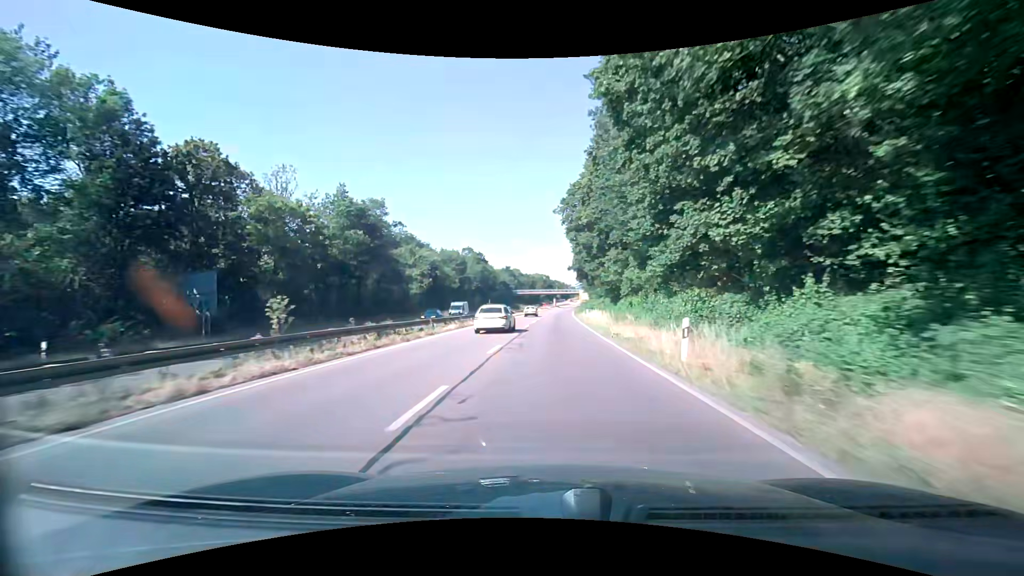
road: trunk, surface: asphalt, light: Day
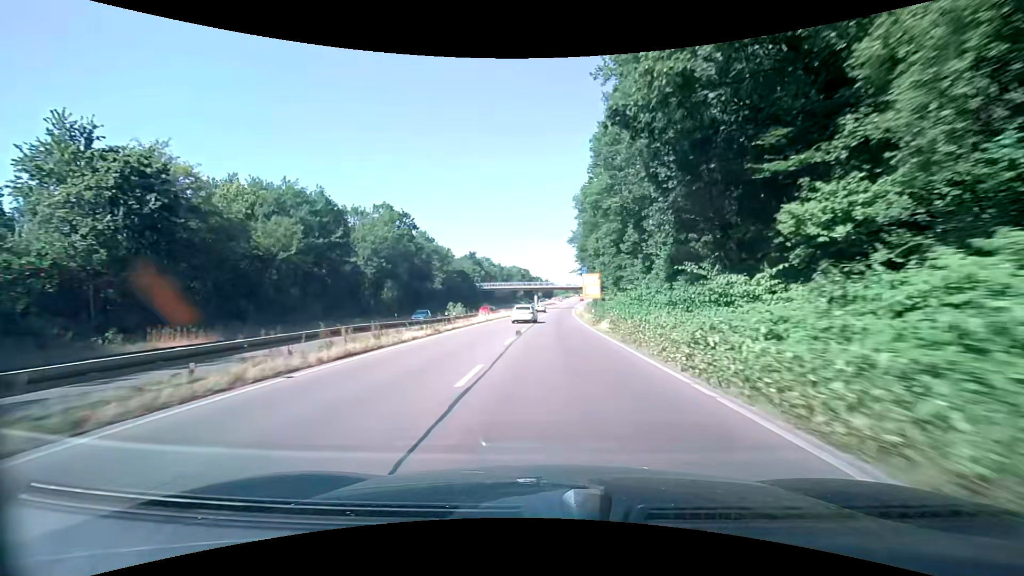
(+1.1, +59.6) m; +2°
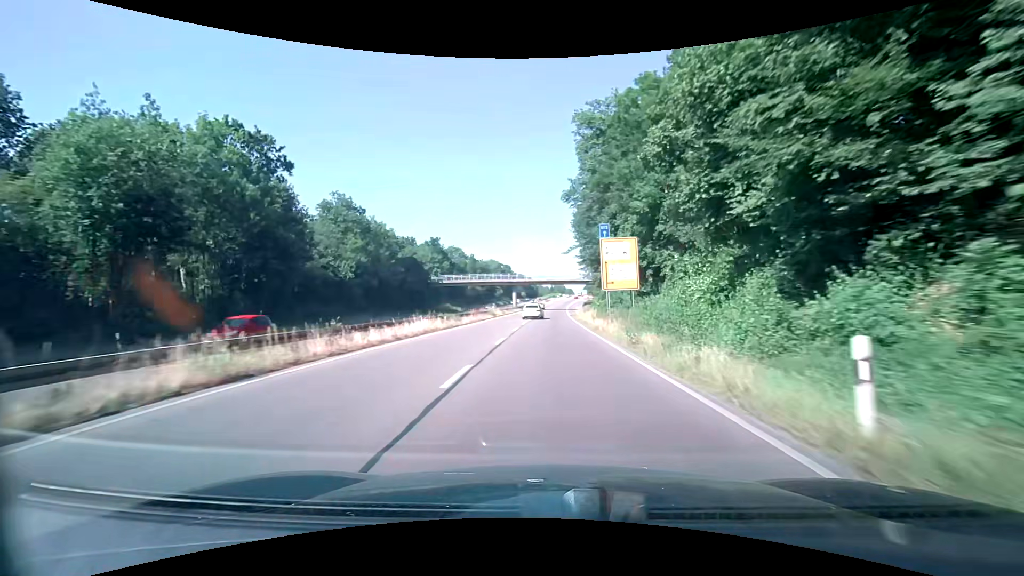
(+0.8, +35.9) m; +2°
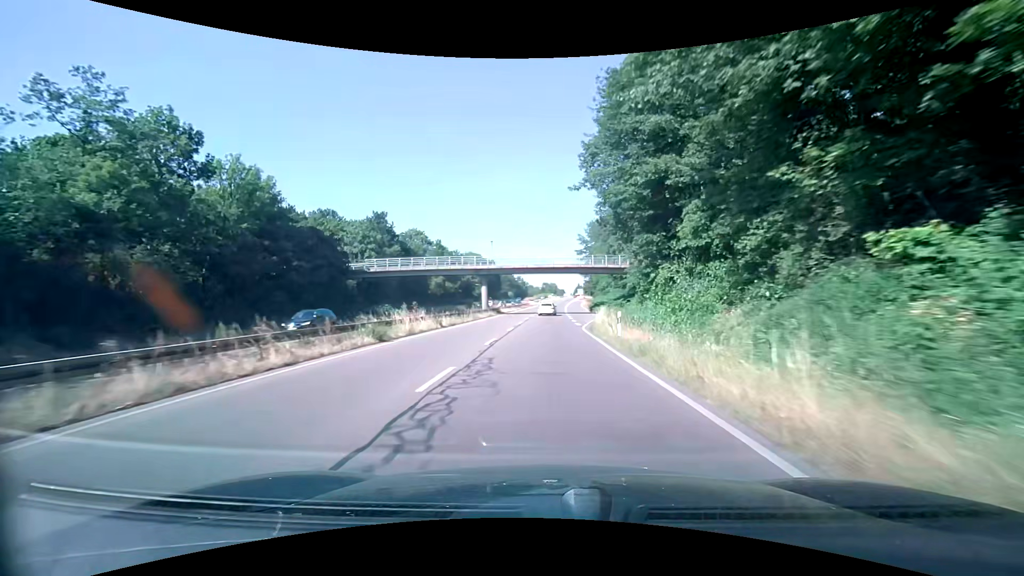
(+0.3, +36.1) m; +1°
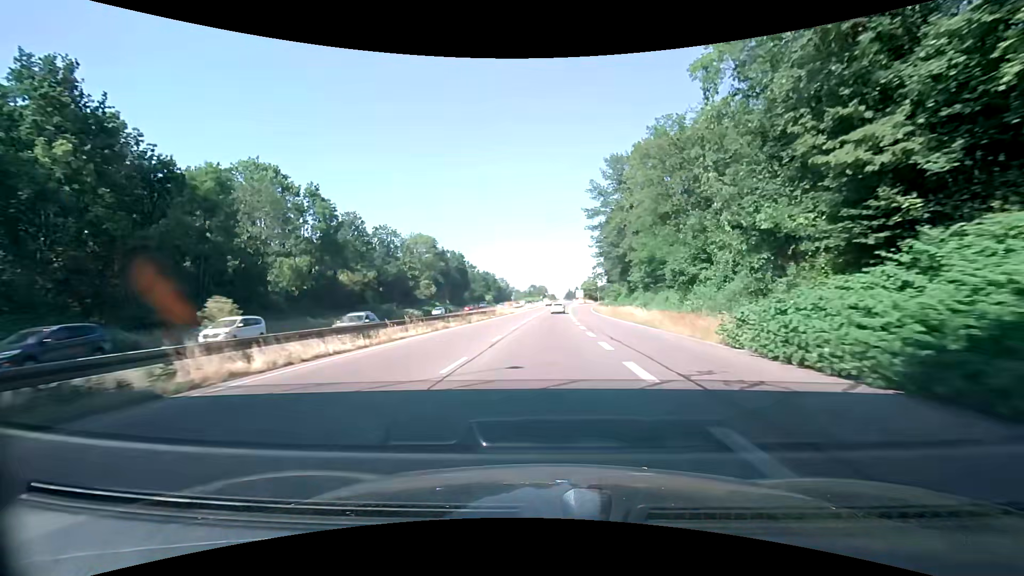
(+1.1, +60.1) m; +1°
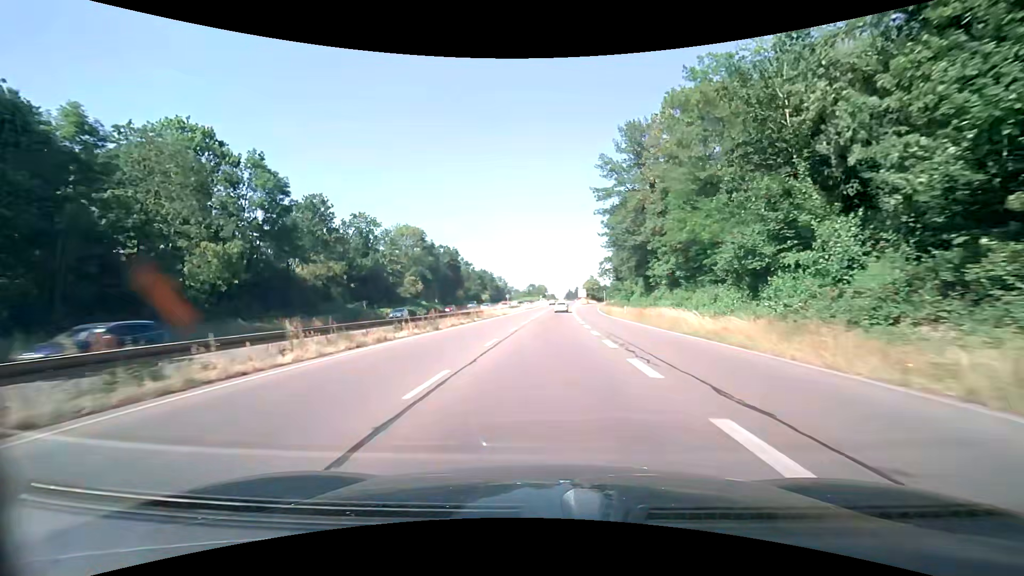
(+0.2, +12.0) m; +1°
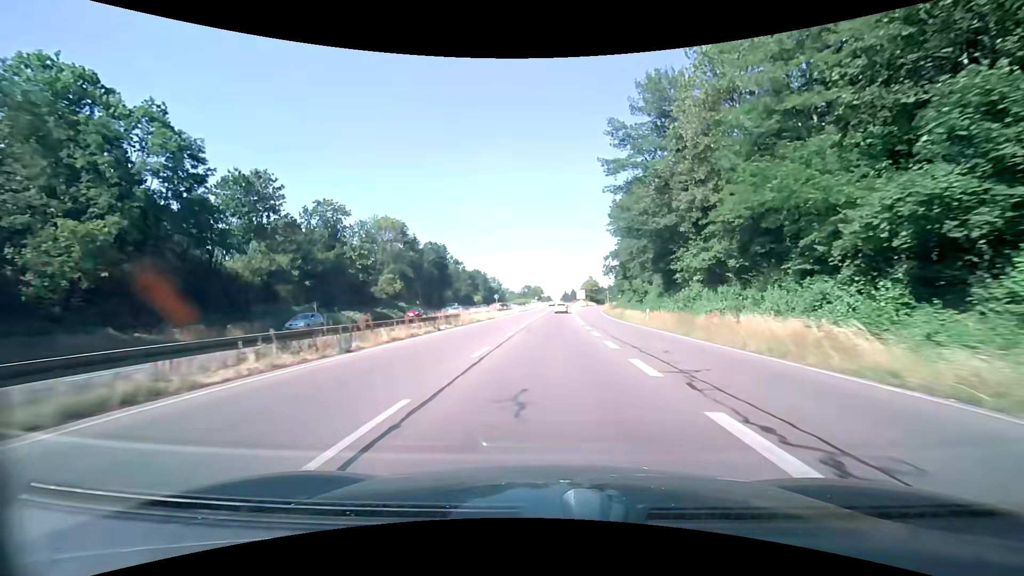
(-0.1, +11.9) m; 0°
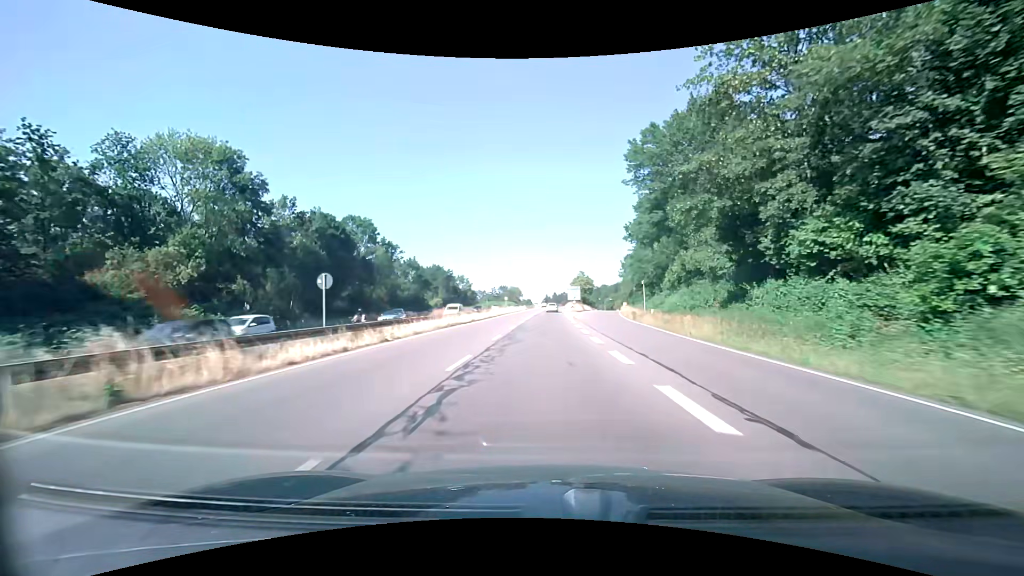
(+1.1, +47.3) m; +3°
(0, +10) (0, +20) (0, +30) (0, +40) (0, +50) (0, +60) (0, +70) (+1, +80) (+1, +90) (+1, +100) m
